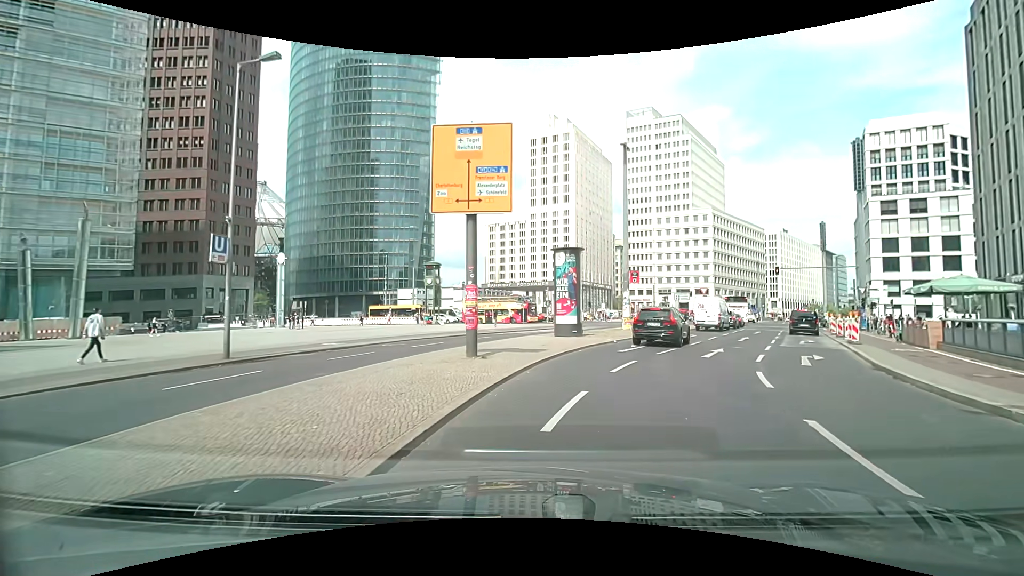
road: secondary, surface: asphalt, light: Day
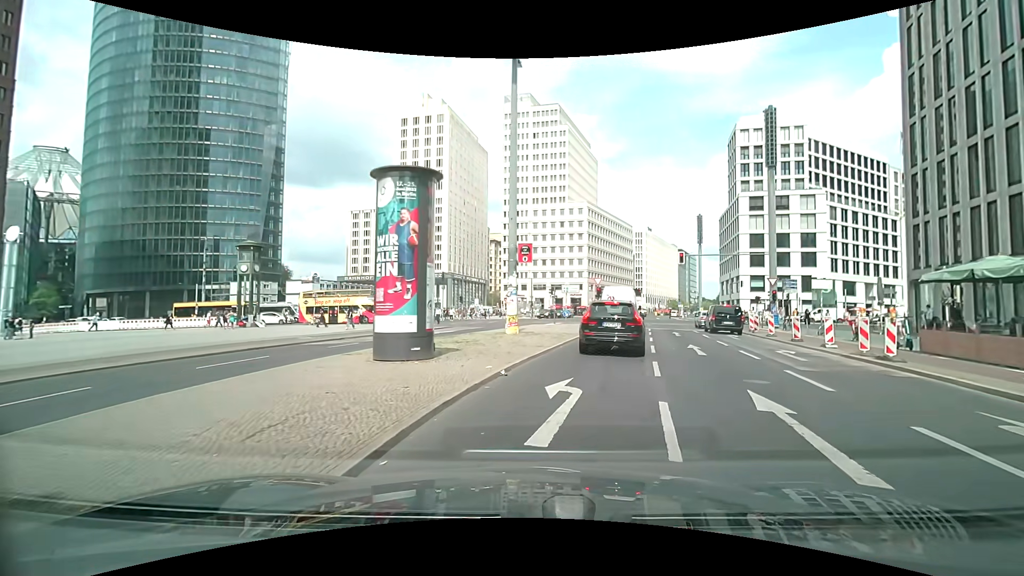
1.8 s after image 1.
(+1.2, +13.0) m; +14°
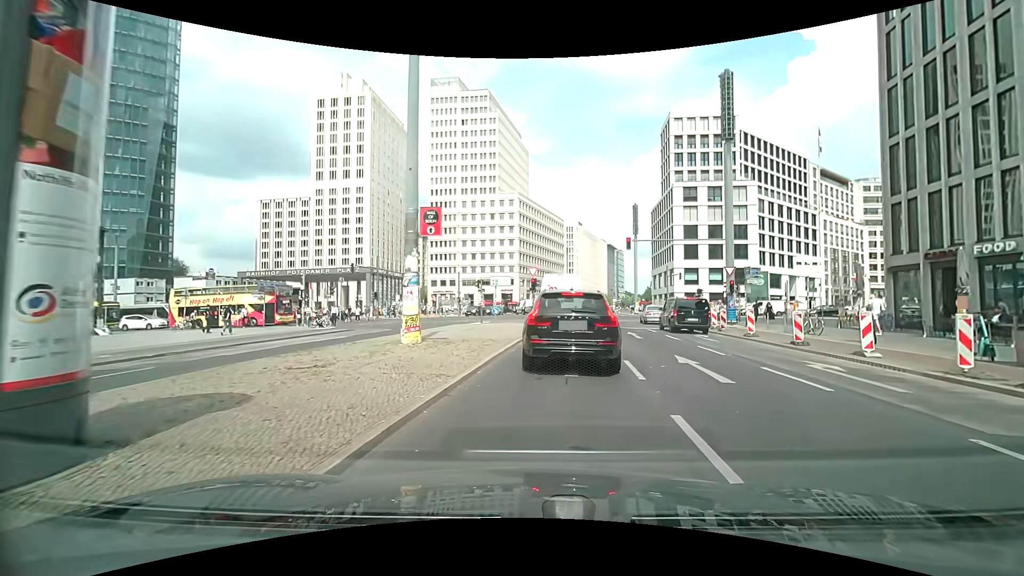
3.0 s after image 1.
(+0.5, +7.2) m; +8°
